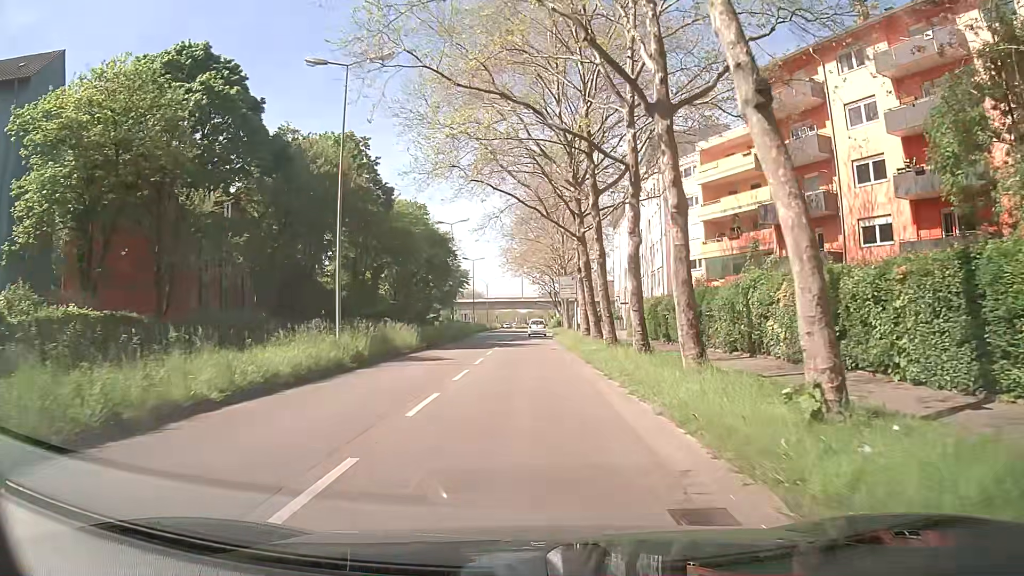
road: secondary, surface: asphalt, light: Day
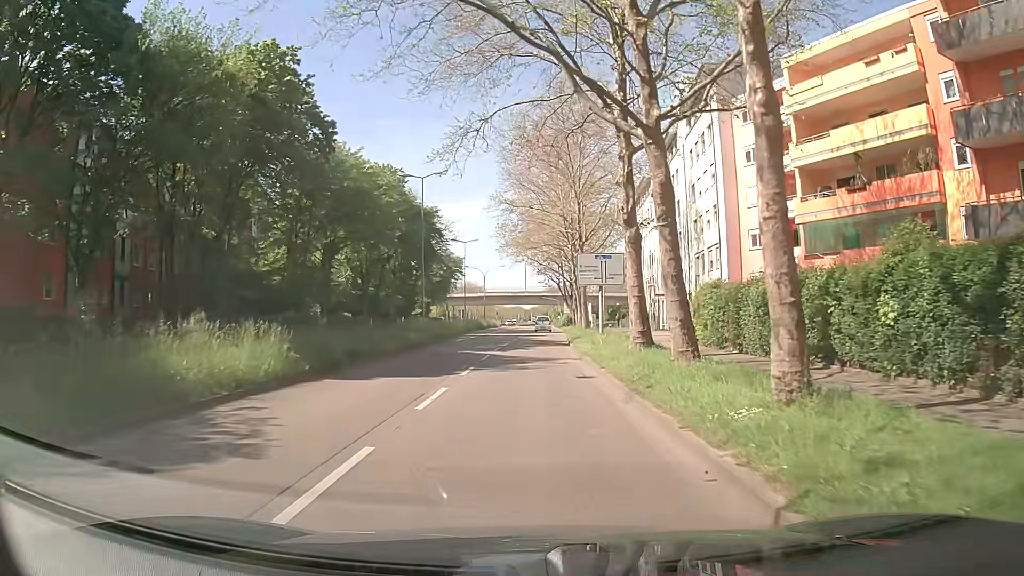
(-0.5, +17.5) m; -3°
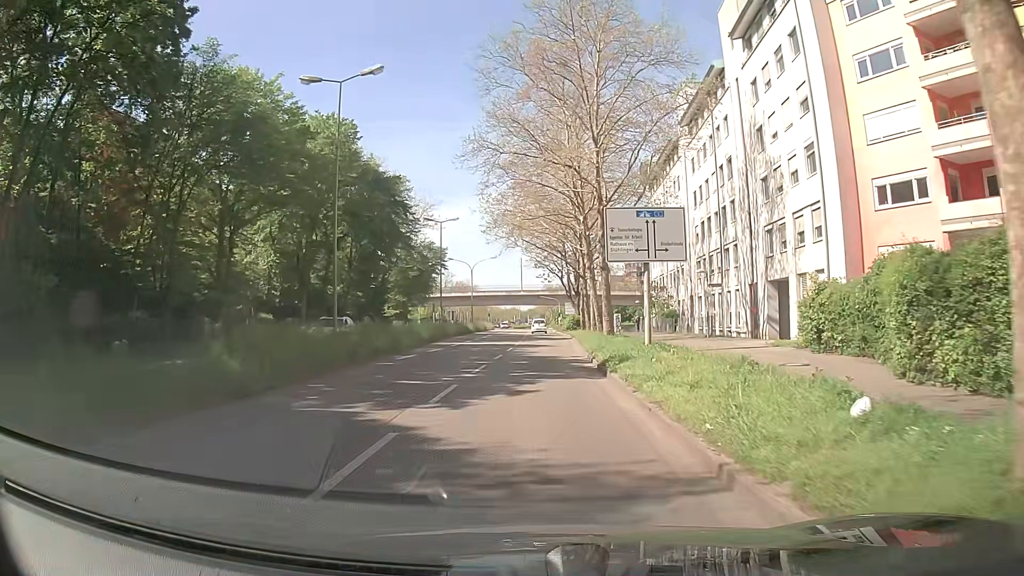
(+0.3, +17.0) m; 0°
(0, +10) (+1, +20) (+1, +30) (+2, +40) (+2, +50) (+2, +60) (+3, +70) (+3, +80) (+3, +90) (+4, +100) m
